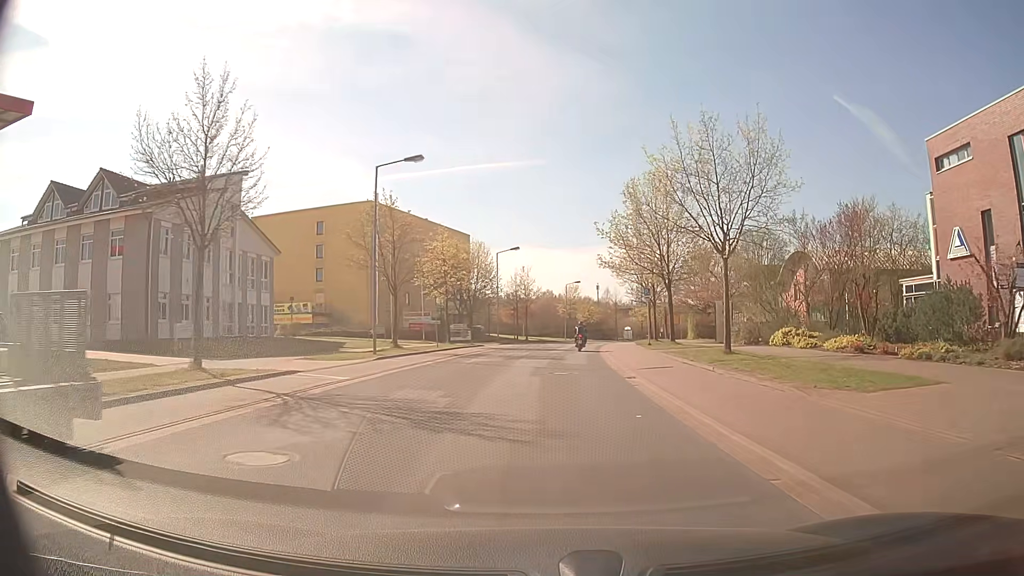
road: residential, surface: asphalt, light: Day
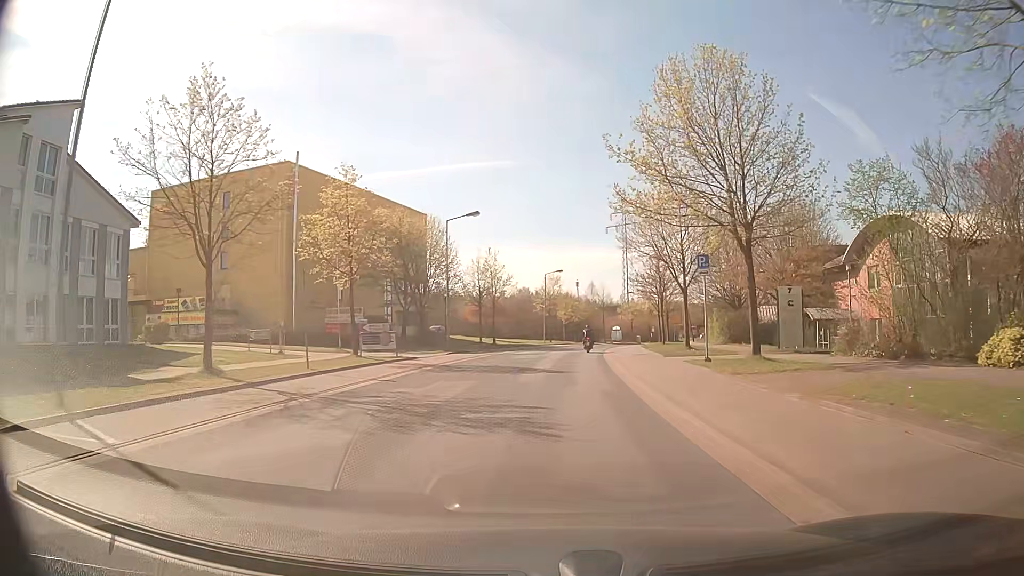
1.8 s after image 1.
(+0.3, +18.3) m; +2°
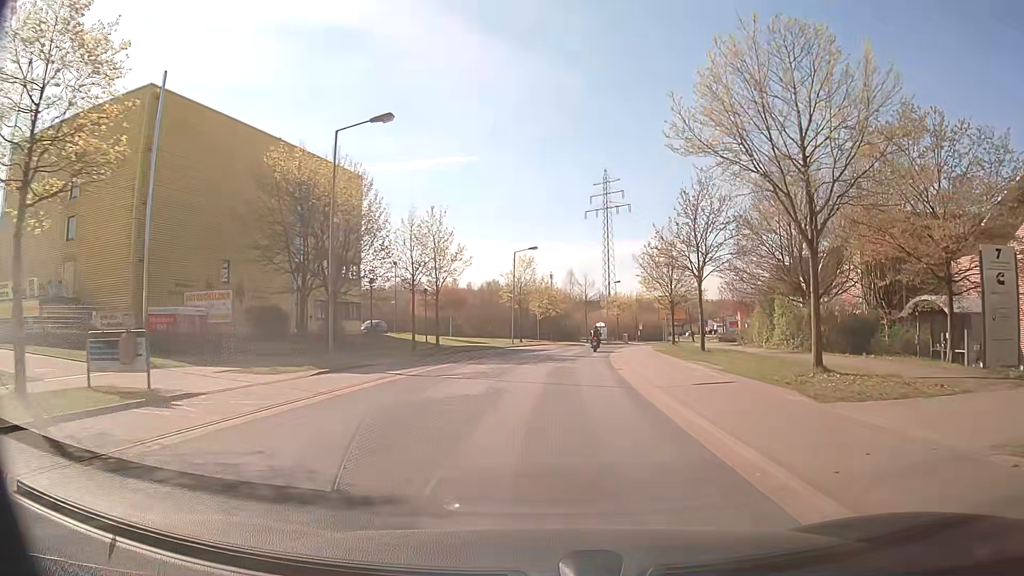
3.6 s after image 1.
(+0.2, +18.5) m; +2°
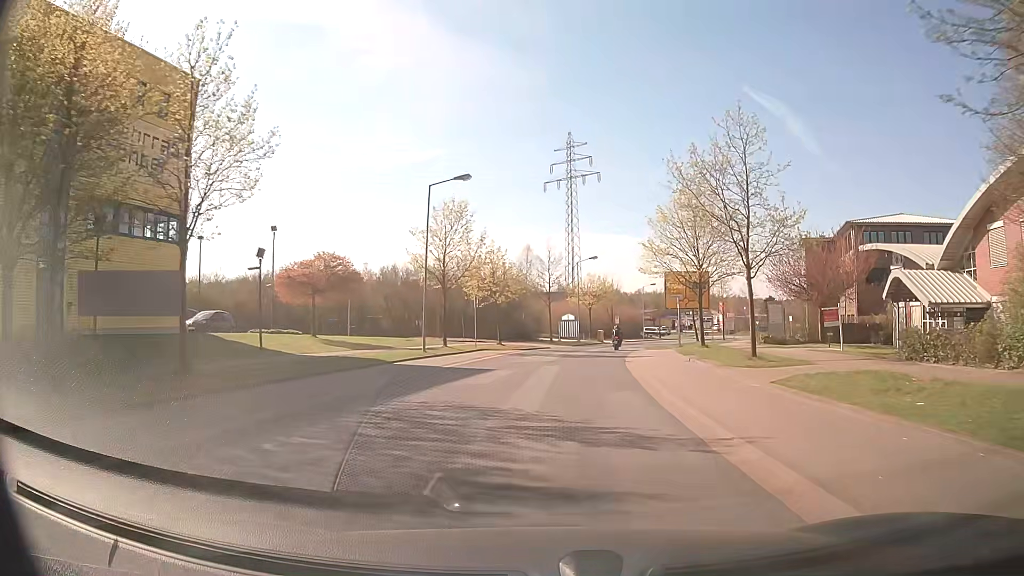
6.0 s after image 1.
(+0.6, +25.4) m; +4°
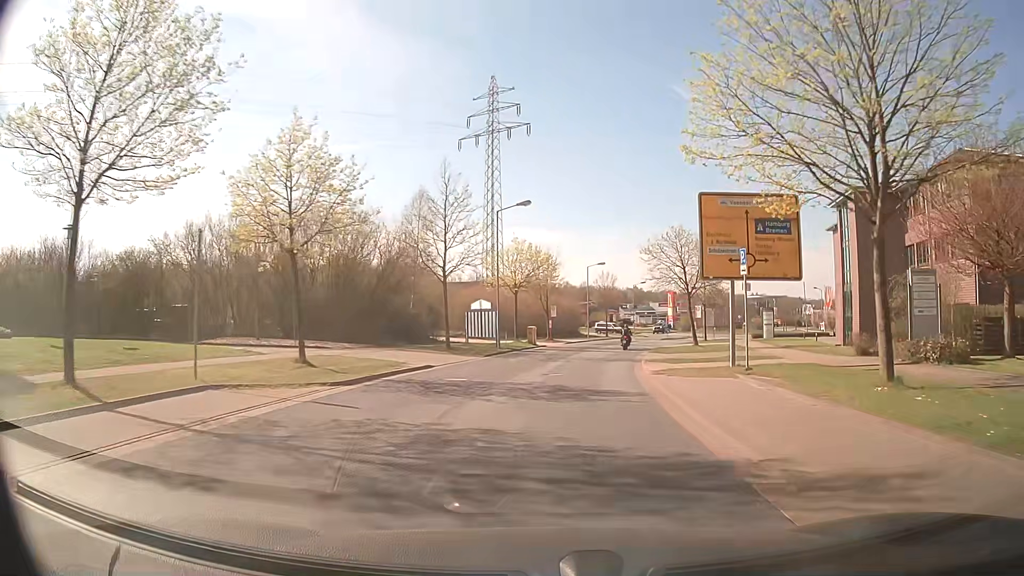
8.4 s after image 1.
(+1.3, +26.3) m; +6°
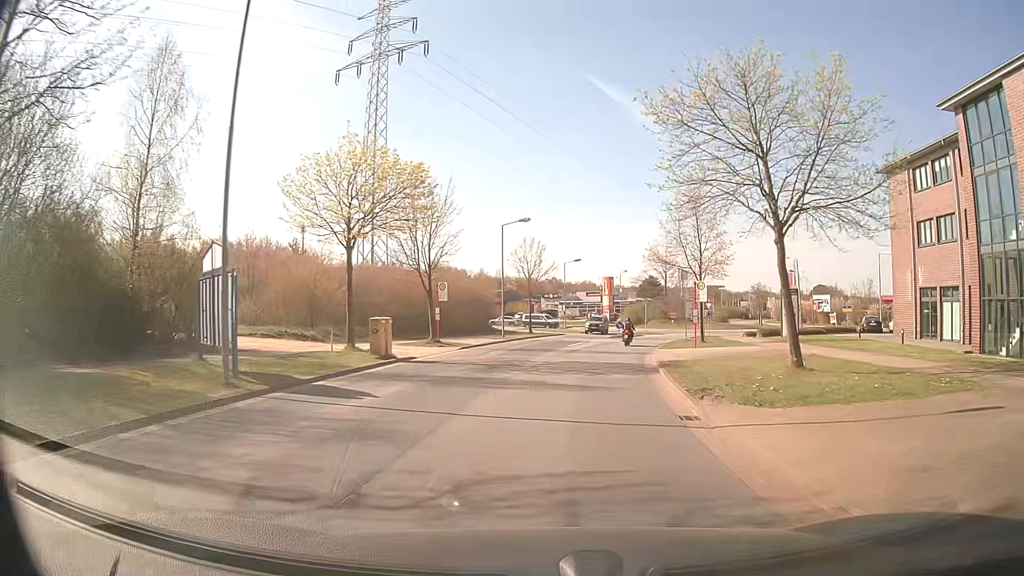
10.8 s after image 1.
(+1.7, +25.8) m; +7°
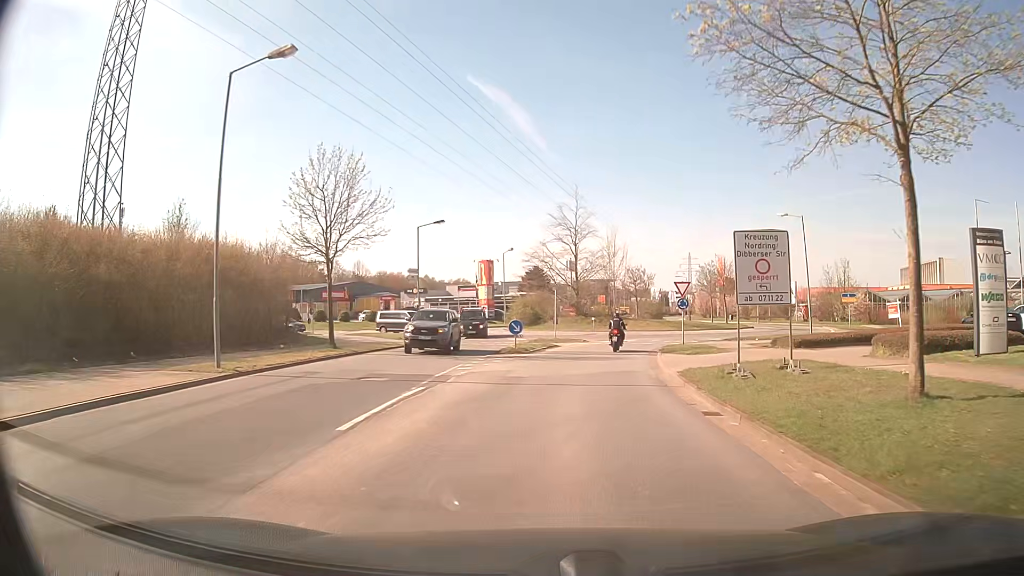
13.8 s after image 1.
(+2.1, +29.2) m; +10°
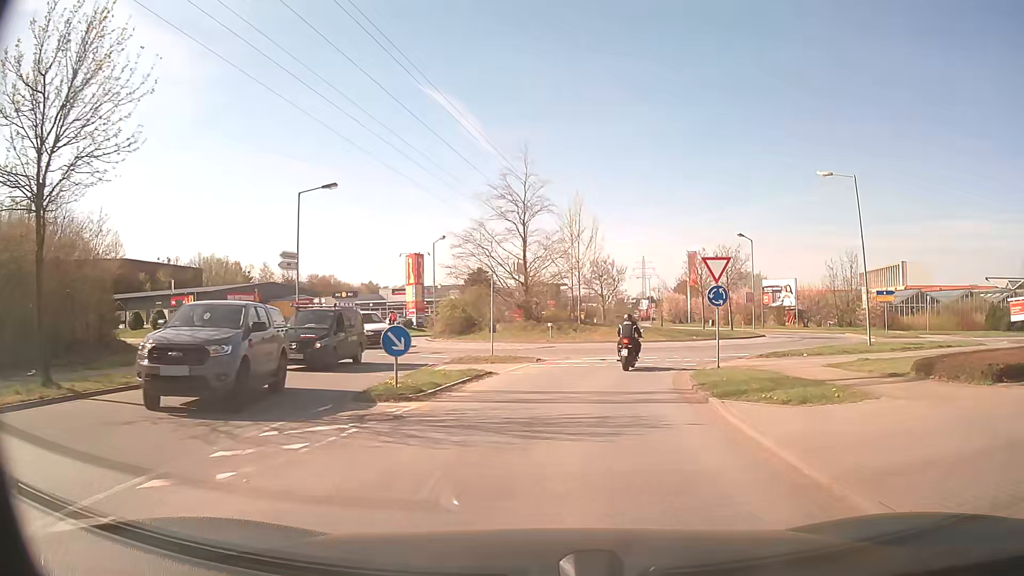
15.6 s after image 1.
(+0.6, +14.6) m; +4°
(0, +10) (+2, +20) (+7, +28) (+15, +35) (+18, +44) (+16, +53) (+11, +62) (+10, +72) (+10, +82) (+12, +92) m
